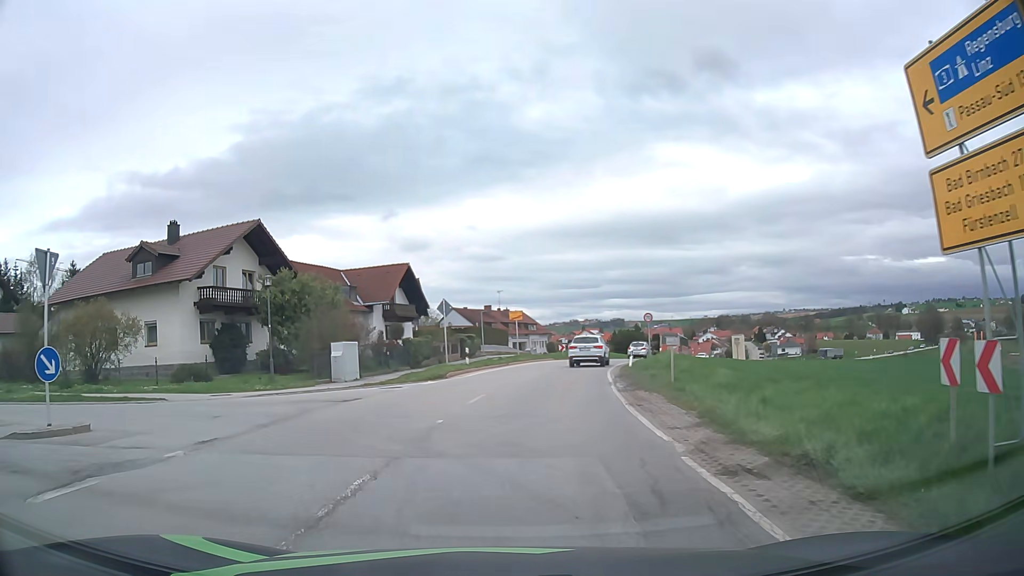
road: secondary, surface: asphalt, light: Day
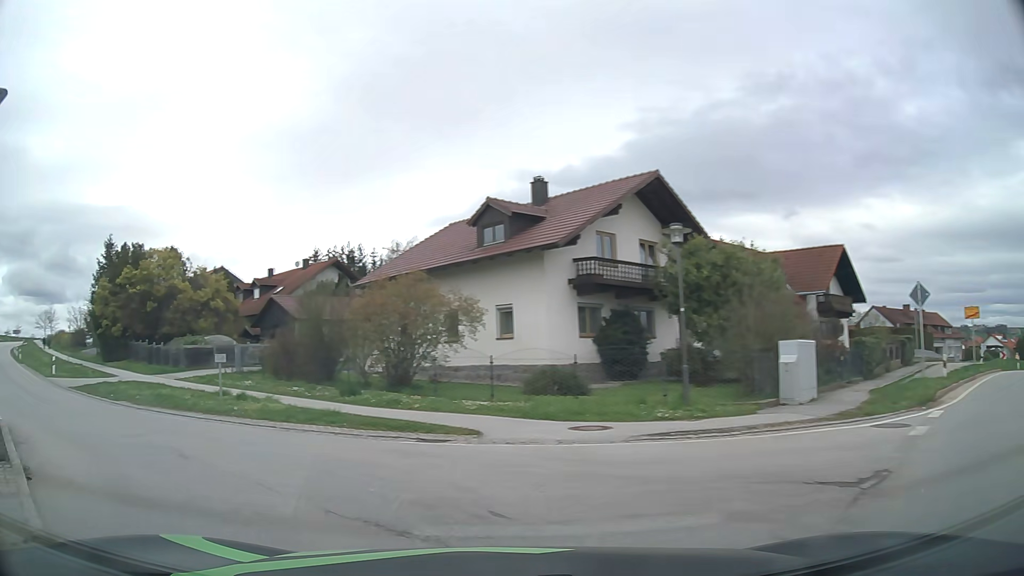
(-2.3, +9.4) m; -35°
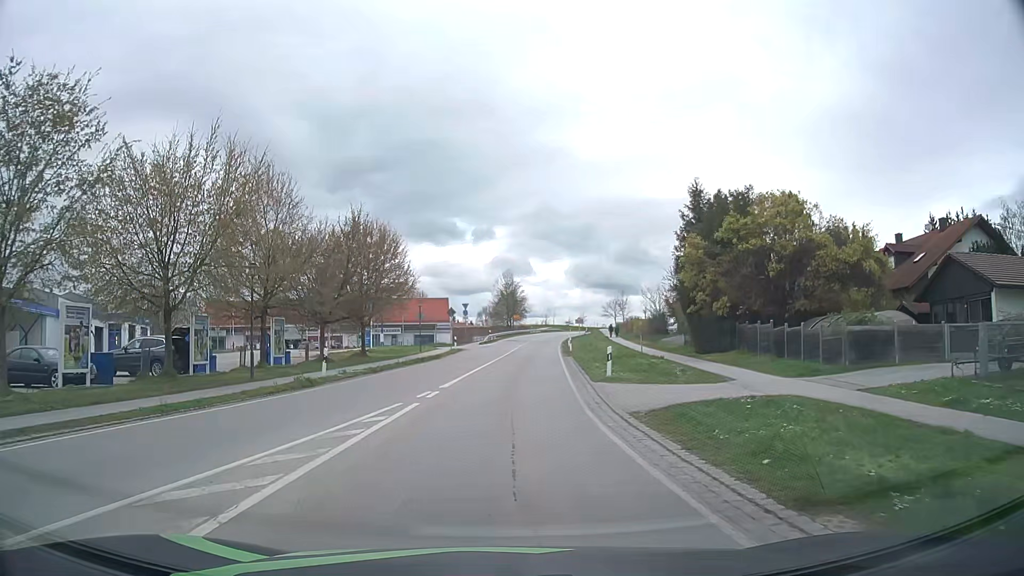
(-8.2, +13.6) m; -50°
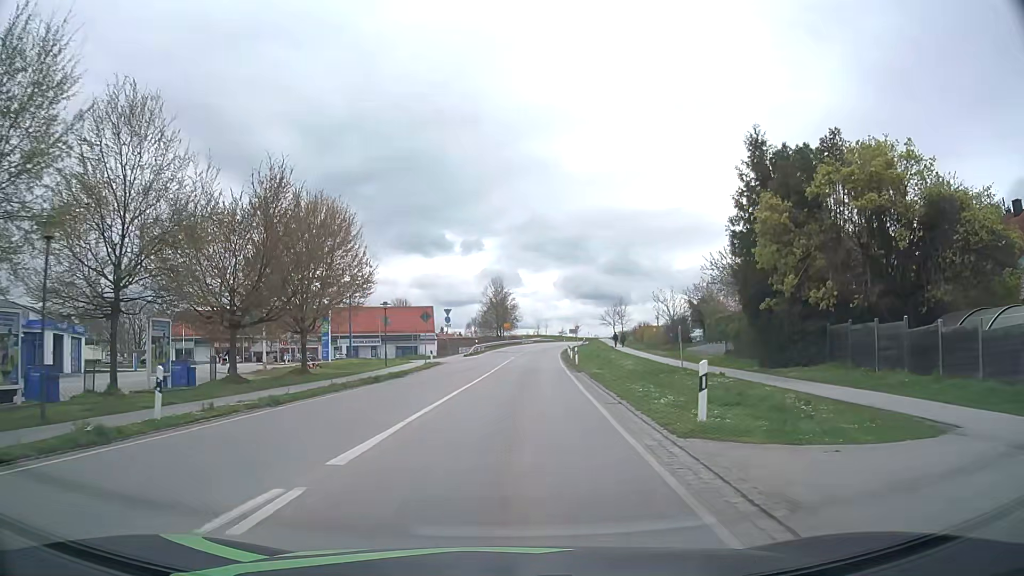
(0.0, +11.5) m; 0°
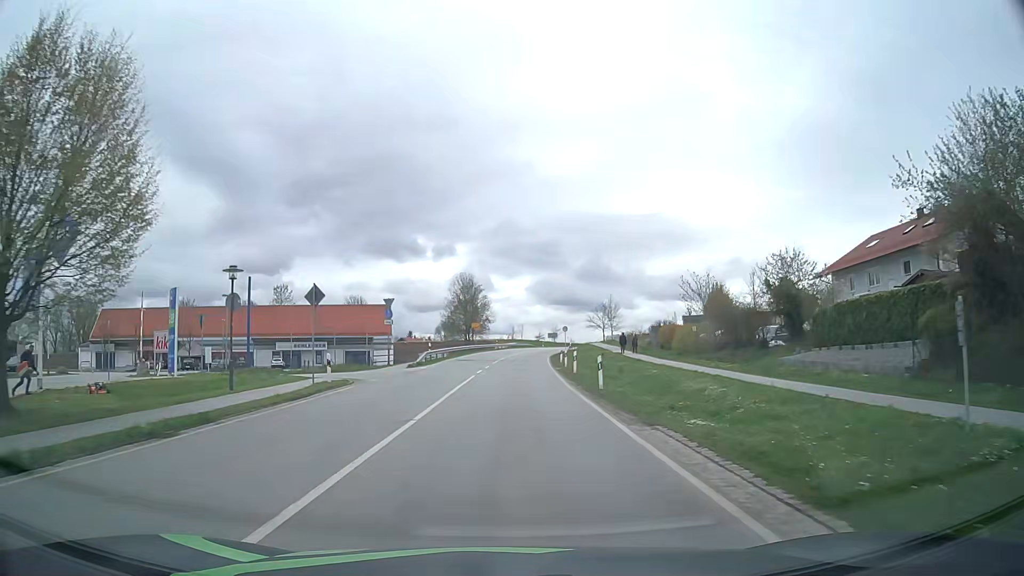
(+0.4, +20.7) m; +2°
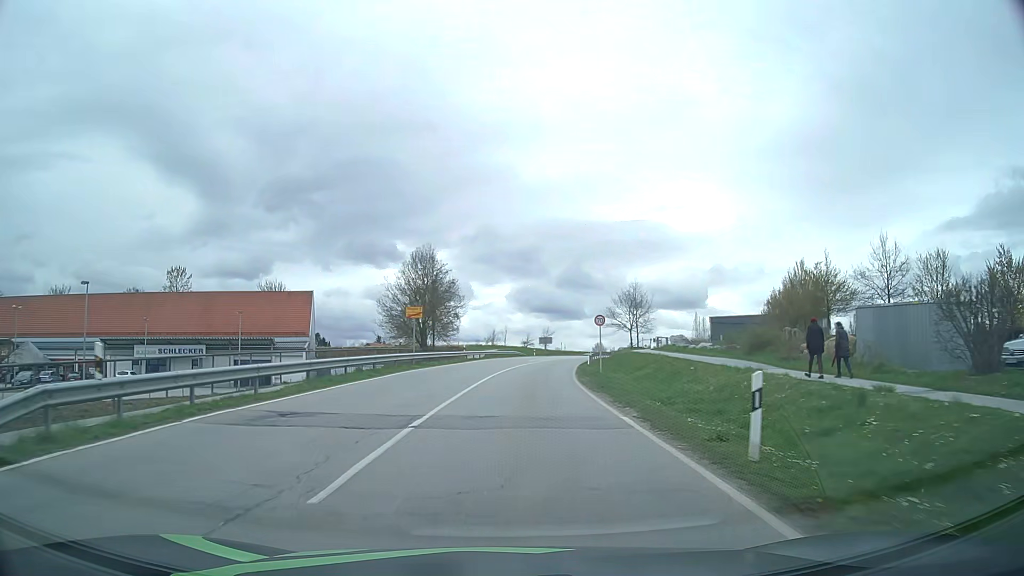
(+0.6, +38.9) m; +1°
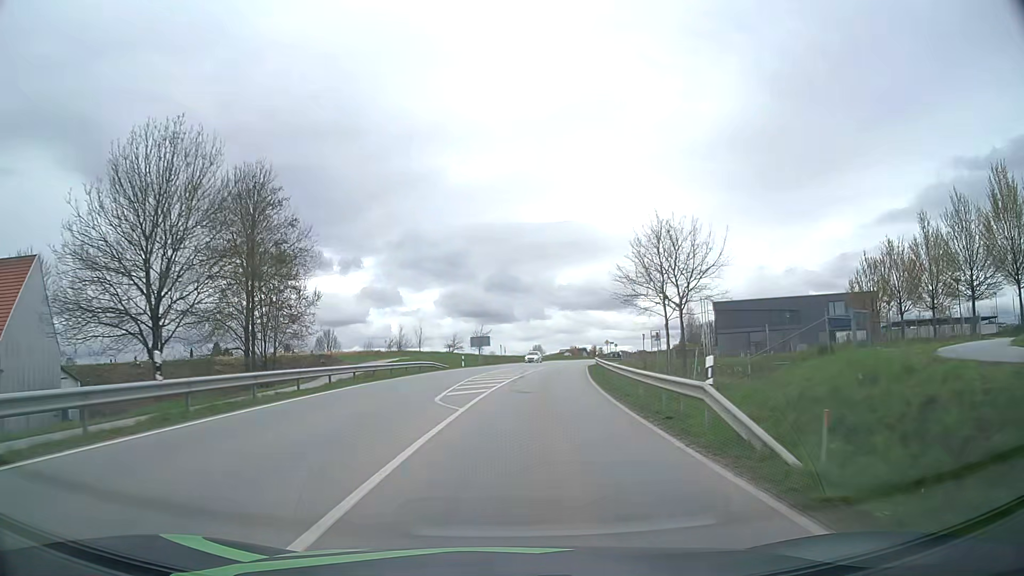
(+2.1, +42.6) m; +6°
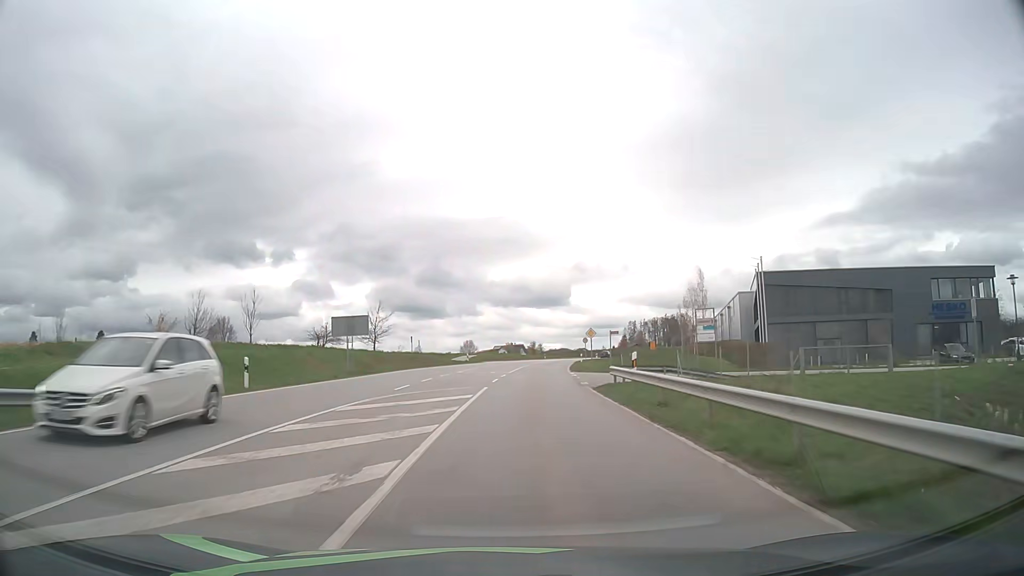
(+2.2, +40.7) m; +6°
(0, +10) (0, +20) (+1, +30) (+1, +40) (+2, +50) (+3, +60) (+5, +70) (+6, +80) (+8, +90) (+9, +99) m
